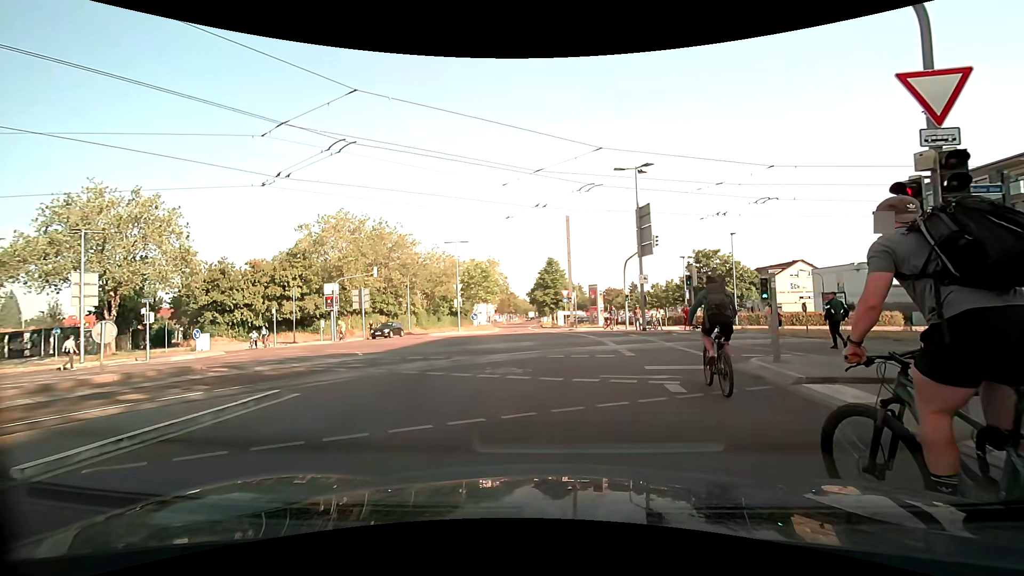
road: secondary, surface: asphalt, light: Day
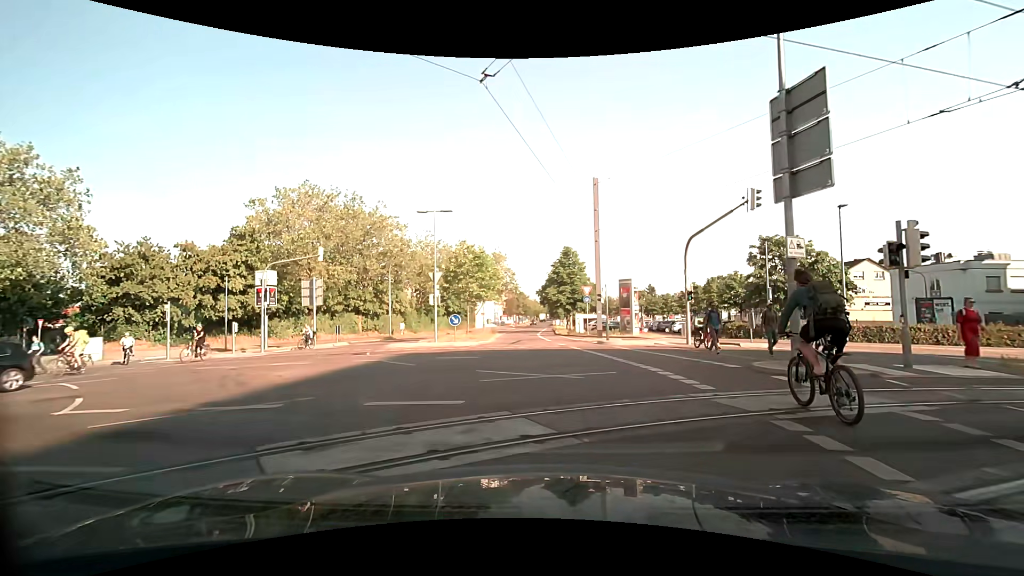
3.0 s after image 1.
(+0.2, +14.1) m; +1°
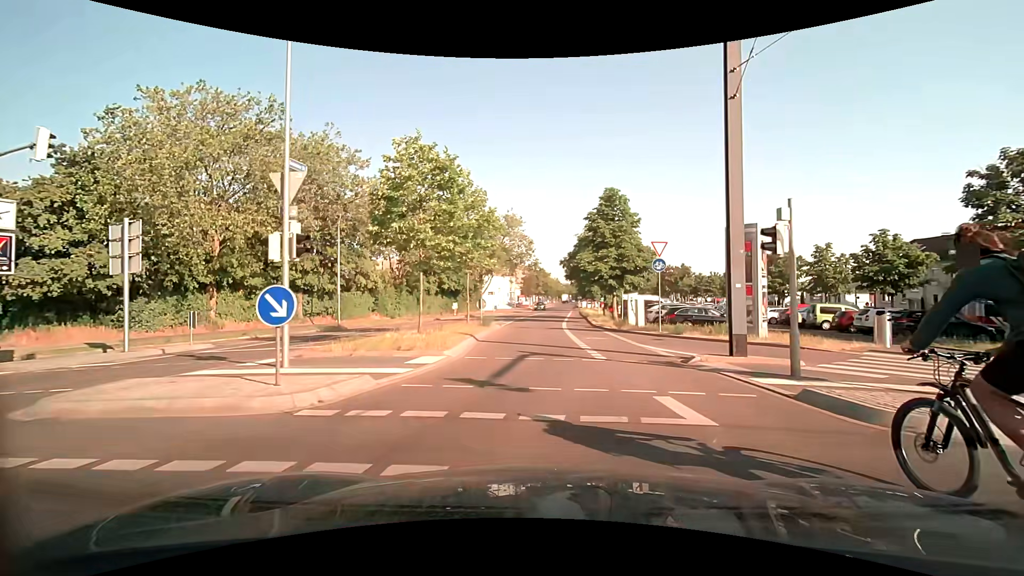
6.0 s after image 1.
(-0.7, +19.6) m; -3°
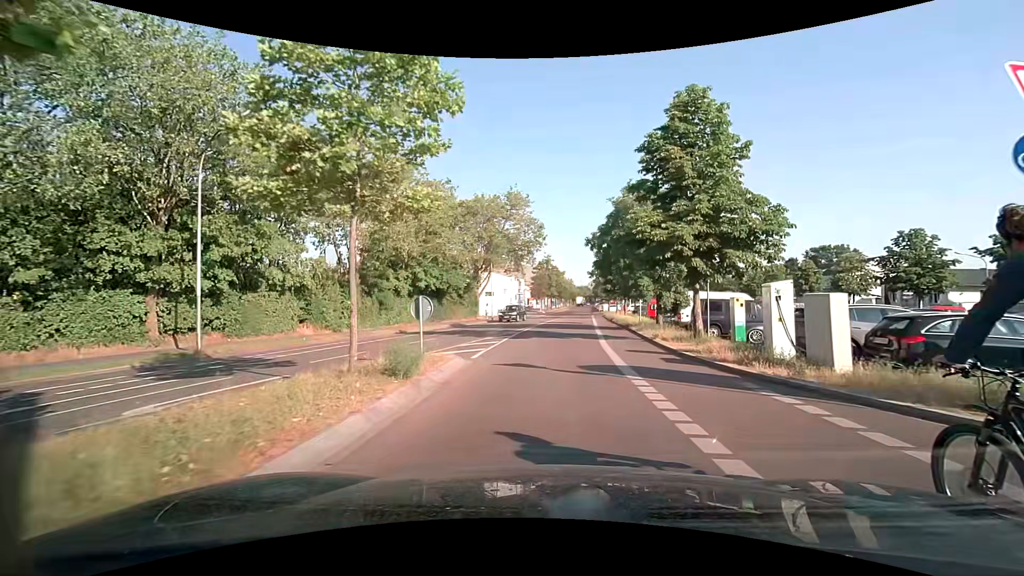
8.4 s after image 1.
(-0.4, +16.7) m; -3°
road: residential
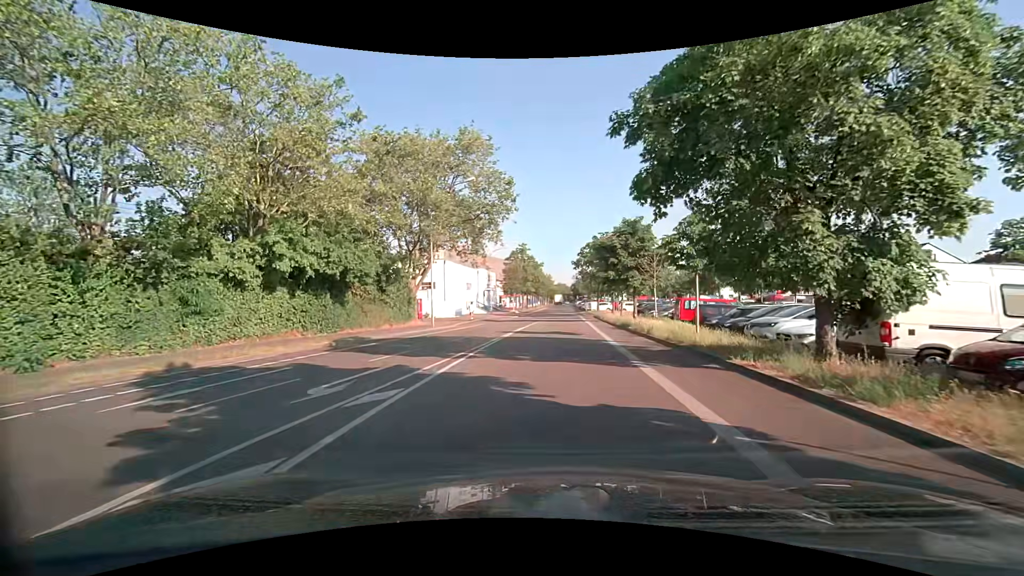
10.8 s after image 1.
(+0.7, +18.9) m; +3°
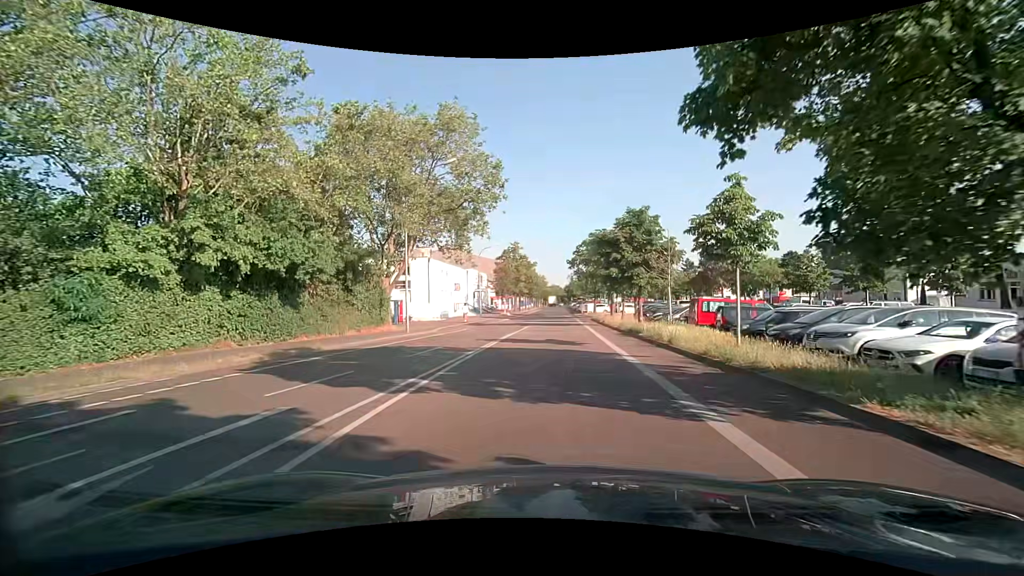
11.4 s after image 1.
(0.0, +4.6) m; +3°
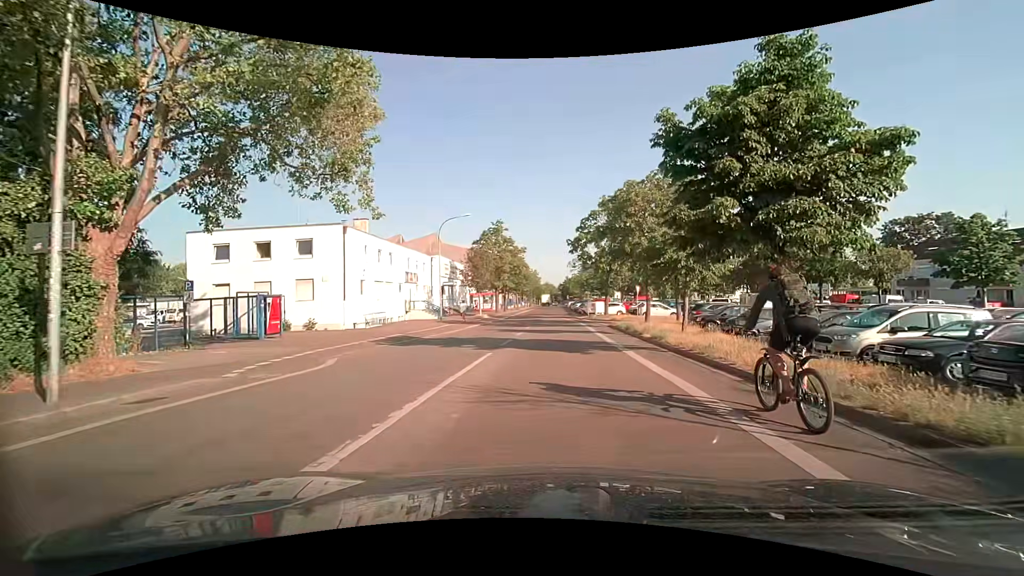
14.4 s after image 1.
(-0.4, +20.3) m; -1°
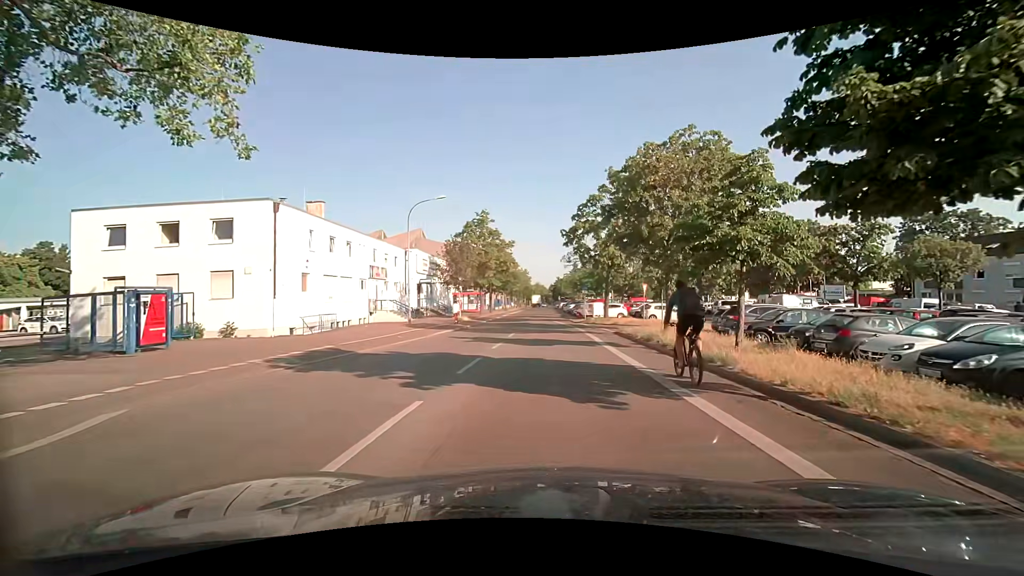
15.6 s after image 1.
(+0.1, +7.1) m; +1°
(0, +10) (0, +20) (0, +30) (0, +40) (0, +50) (0, +60) (0, +70) (0, +80) (0, +90) (0, +100) m
